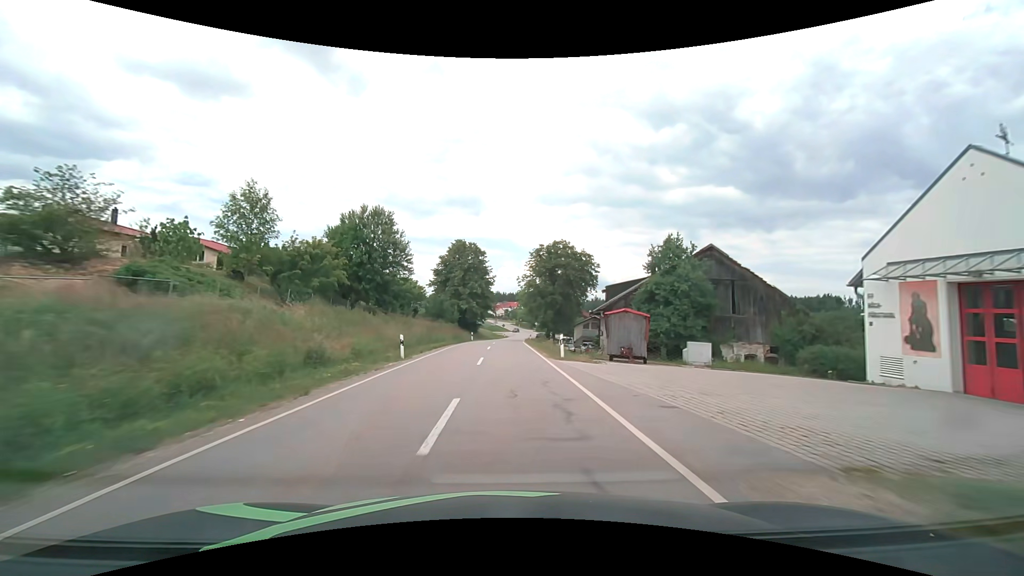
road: tertiary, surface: asphalt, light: Day
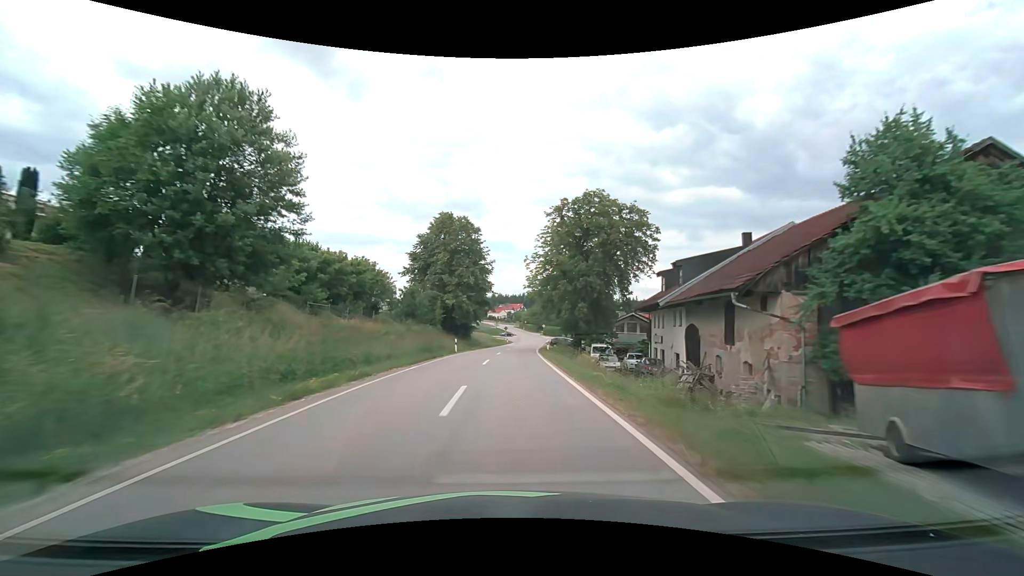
(-0.1, +21.7) m; 0°
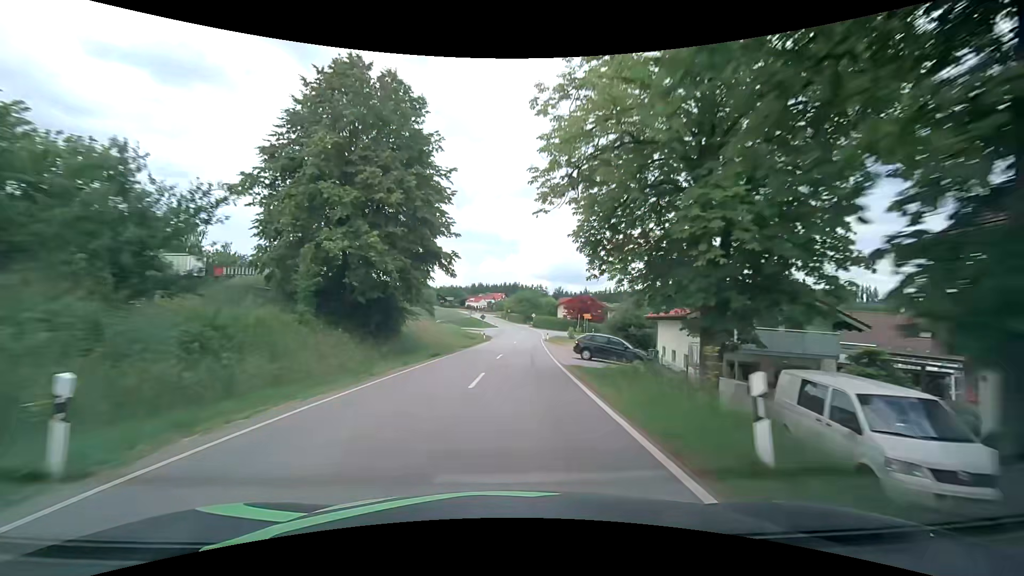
(+0.3, +32.5) m; +2°
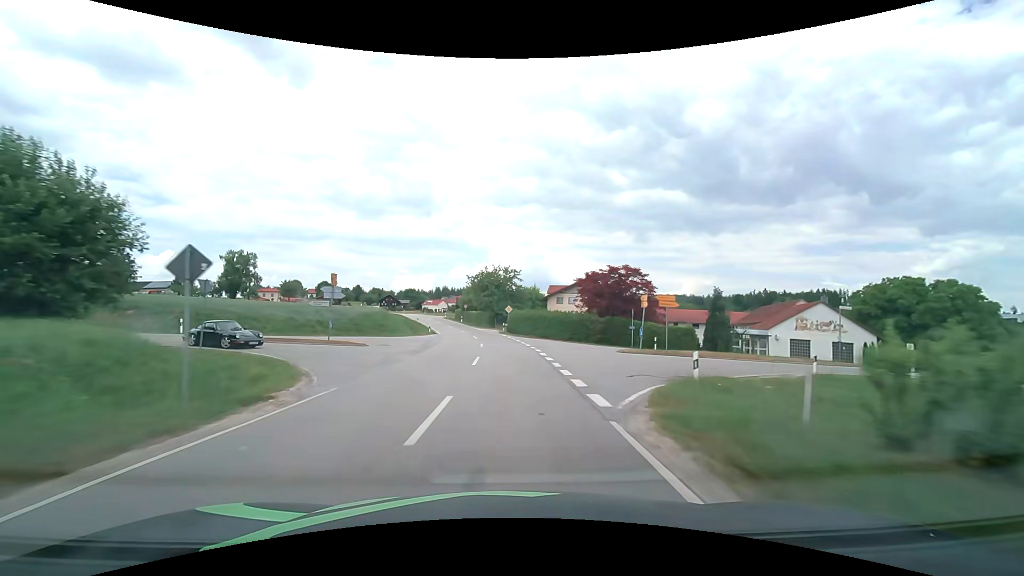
(+2.4, +54.2) m; +4°
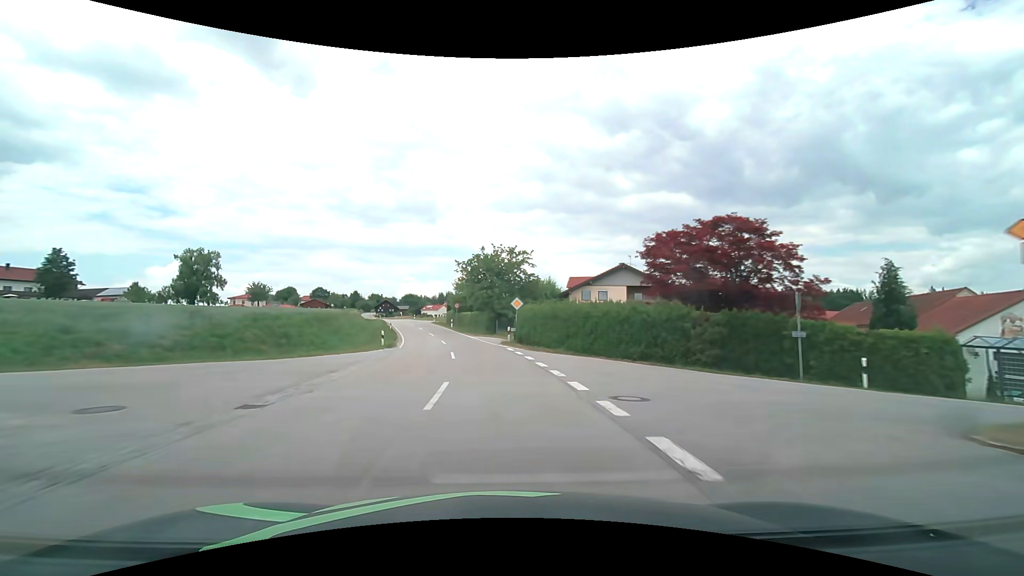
(0.0, +21.5) m; 0°
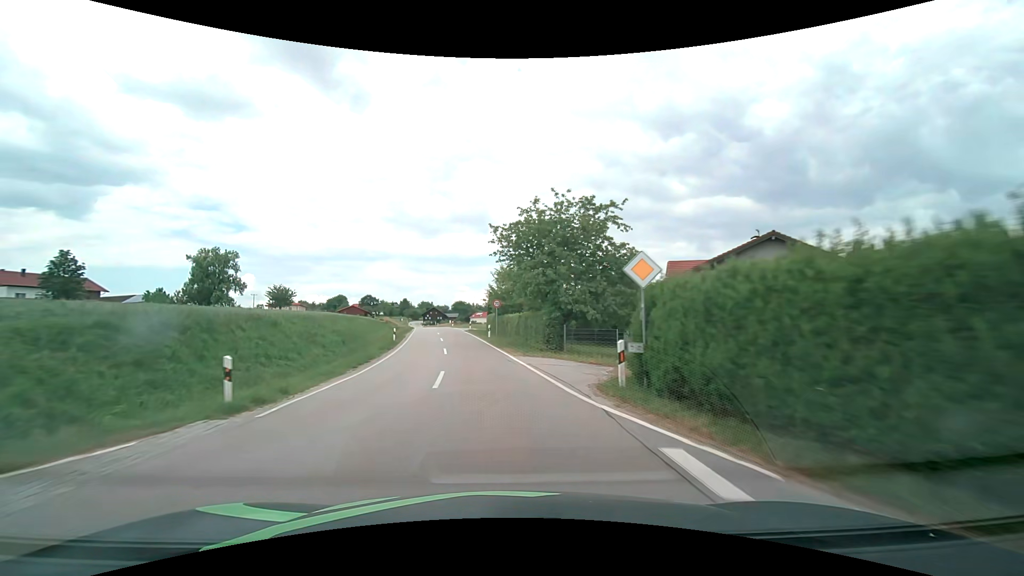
(-1.1, +21.2) m; -6°
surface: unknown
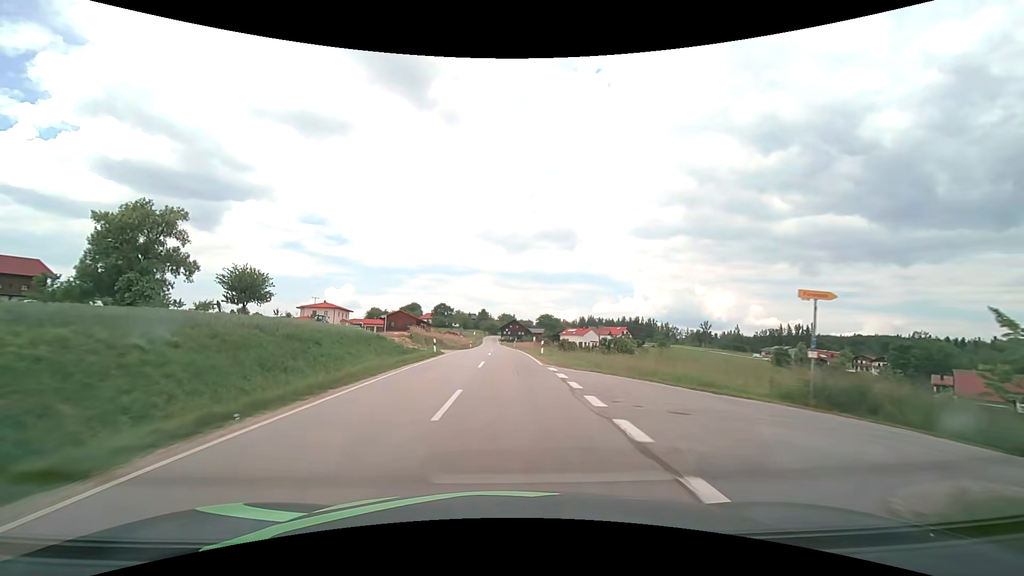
(-5.9, +51.9) m; -10°
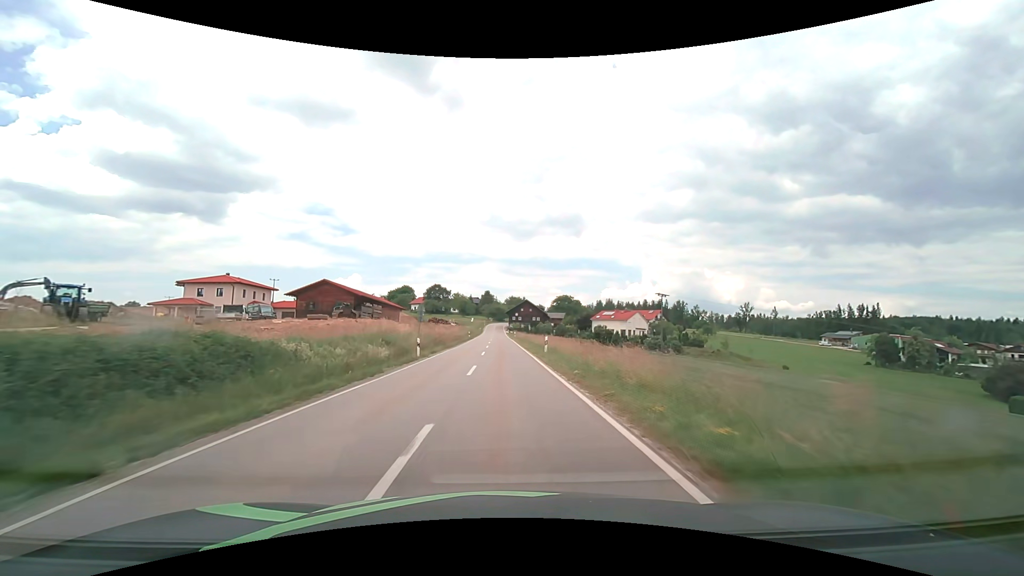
(-0.2, +52.7) m; -1°
(0, +10) (0, +20) (0, +30) (0, +40) (-1, +50) (-1, +60) (-1, +70) (-1, +80) (-1, +90) (-1, +100) m
